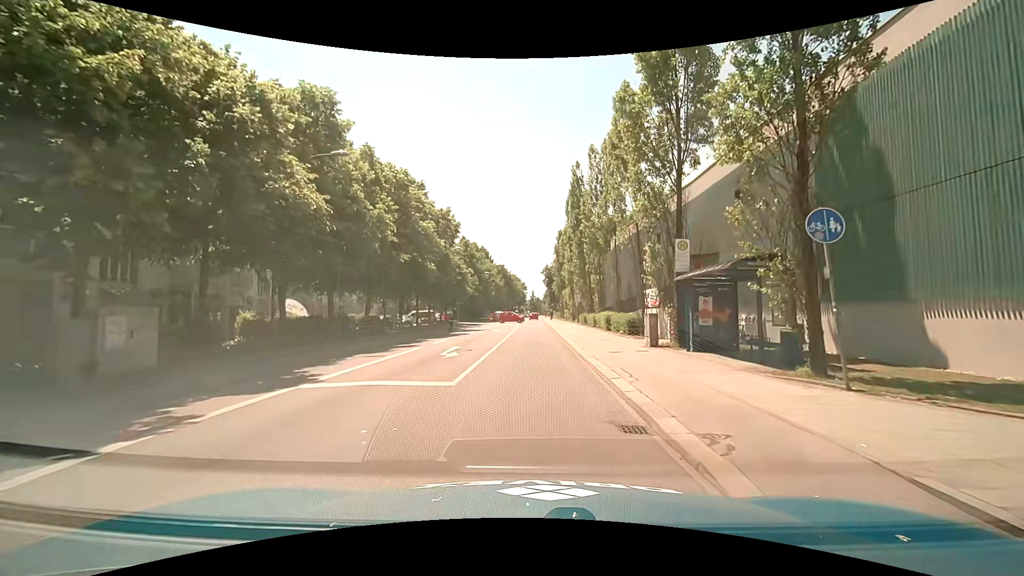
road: secondary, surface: asphalt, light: Day
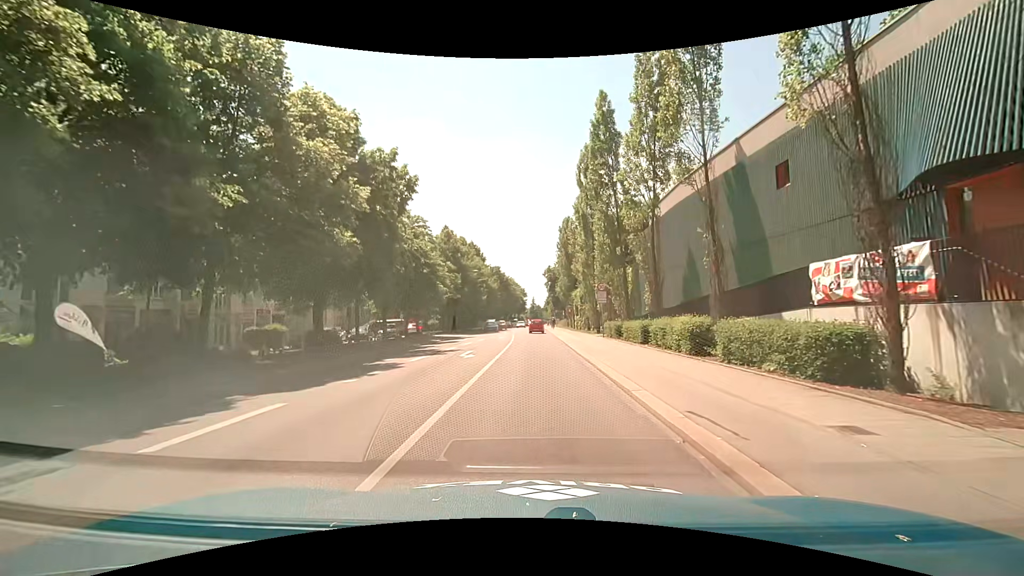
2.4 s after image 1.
(-0.2, +17.4) m; -1°
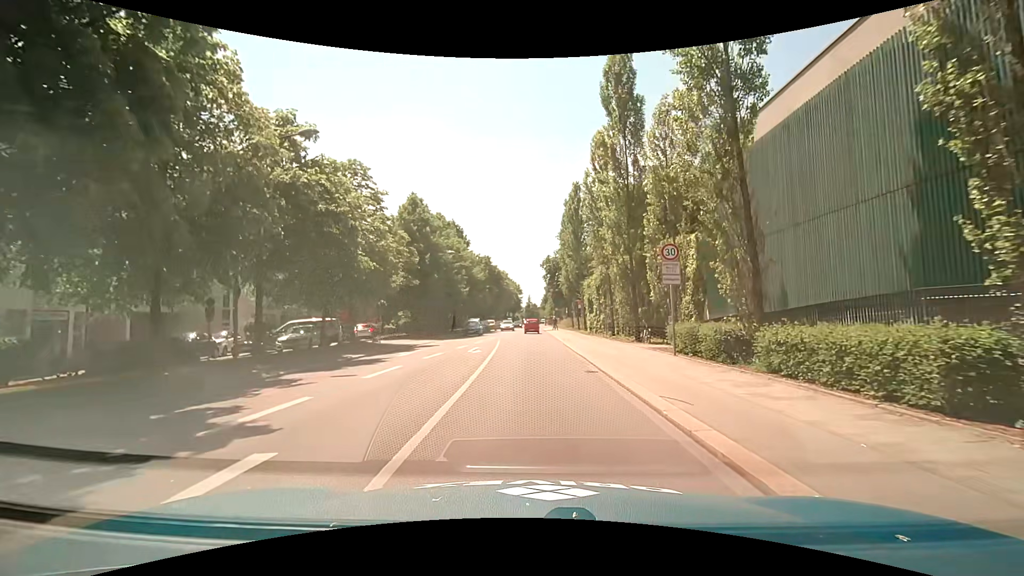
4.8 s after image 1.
(+0.3, +17.3) m; +1°
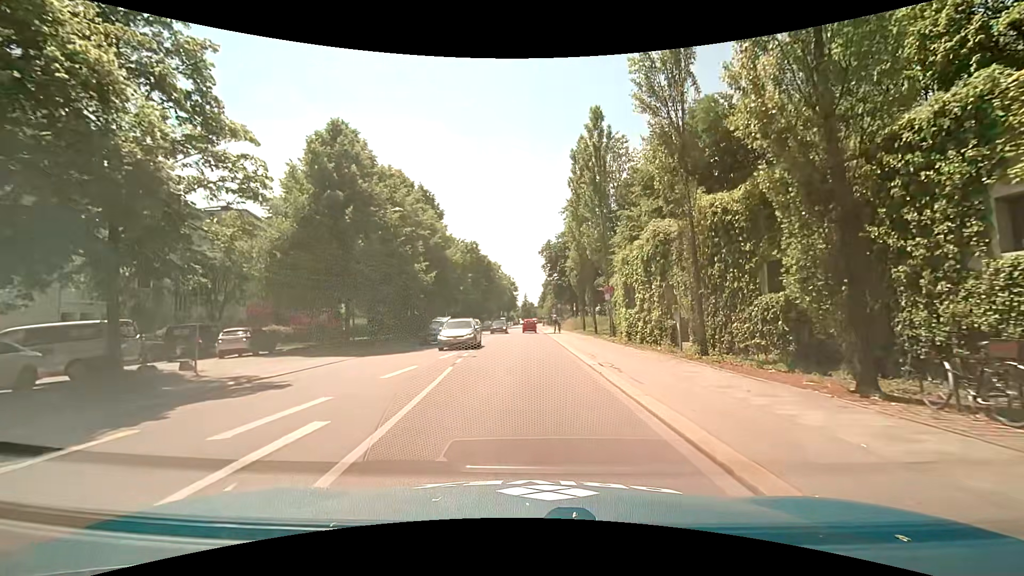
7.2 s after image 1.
(0.0, +18.3) m; +1°
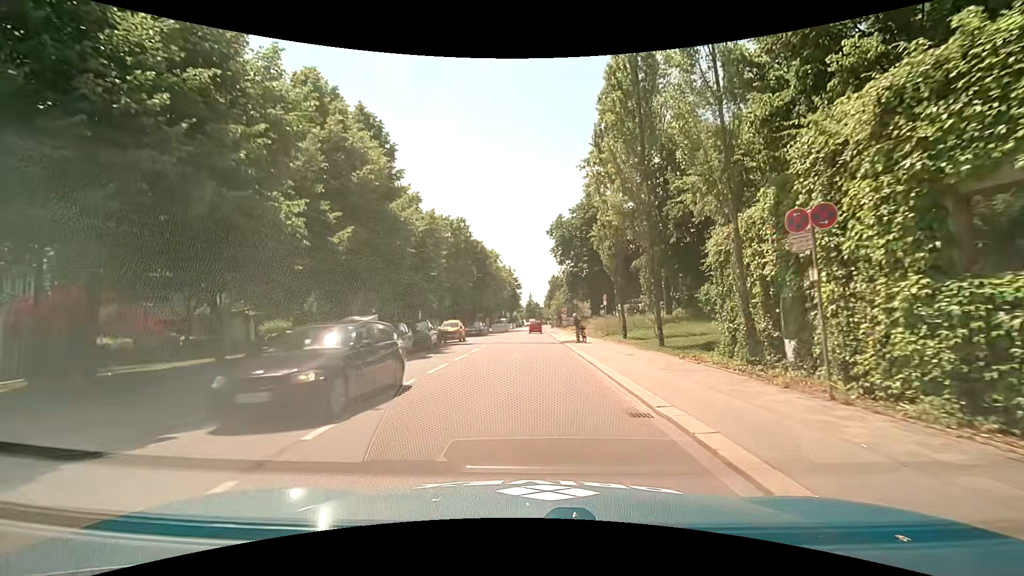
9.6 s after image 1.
(-0.2, +19.4) m; -1°
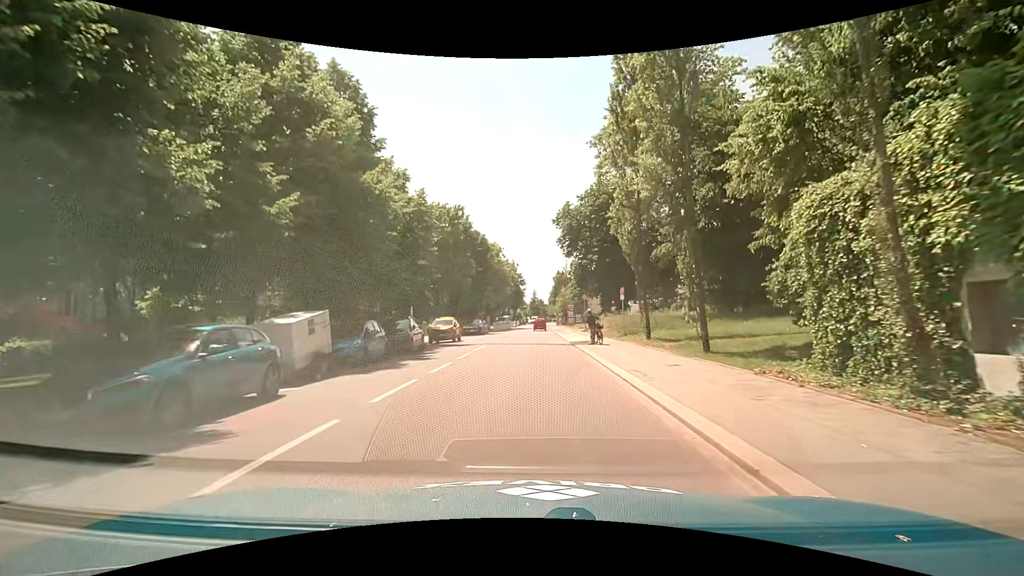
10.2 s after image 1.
(0.0, +5.0) m; 0°
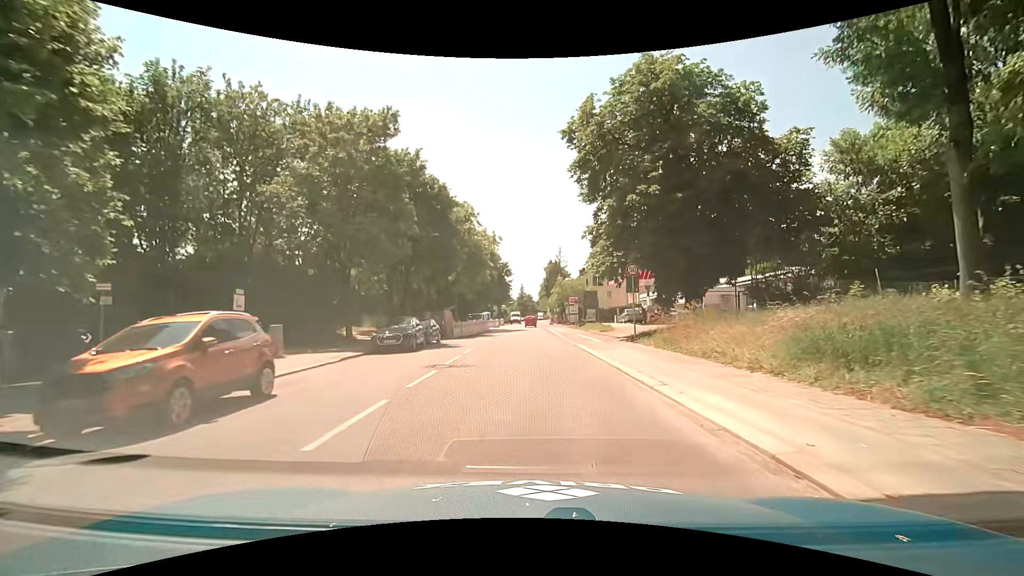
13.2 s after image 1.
(-0.2, +25.6) m; +2°
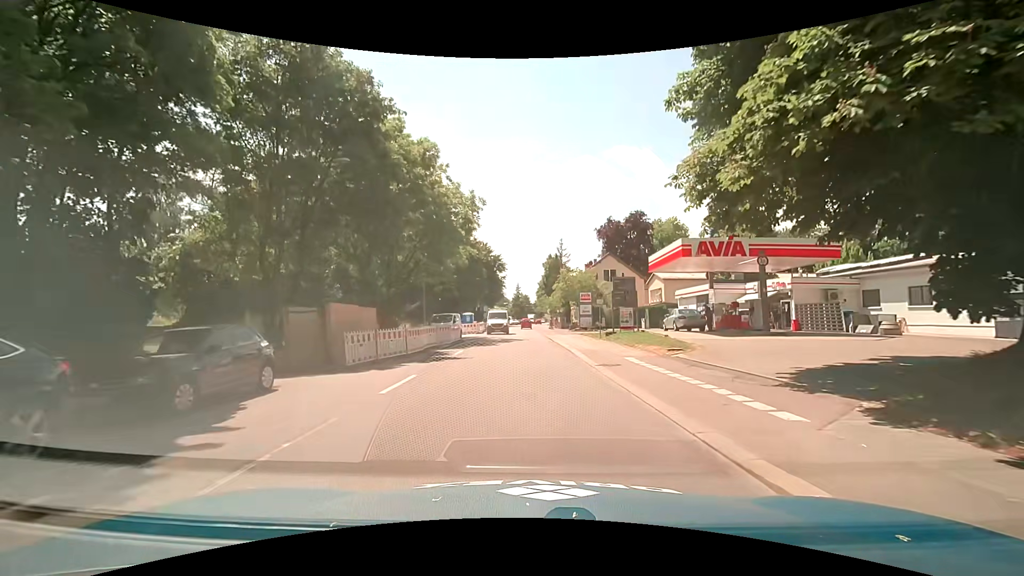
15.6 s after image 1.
(-0.2, +19.1) m; -1°
(0, +10) (0, +20) (0, +30) (0, +40) (0, +50) (0, +60) (0, +70) (+1, +80) (+1, +90) (+1, +100) m
